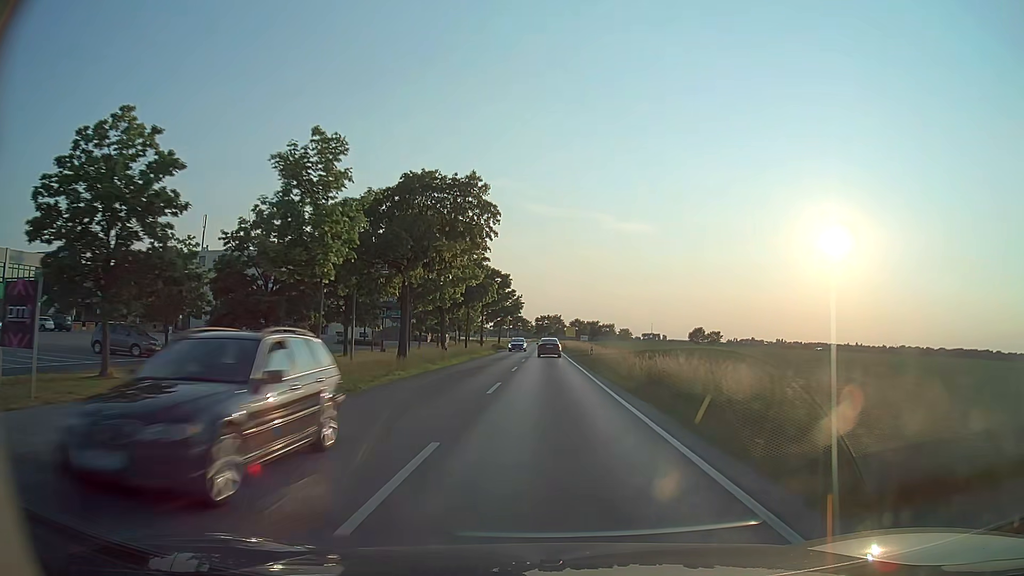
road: secondary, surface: asphalt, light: Day
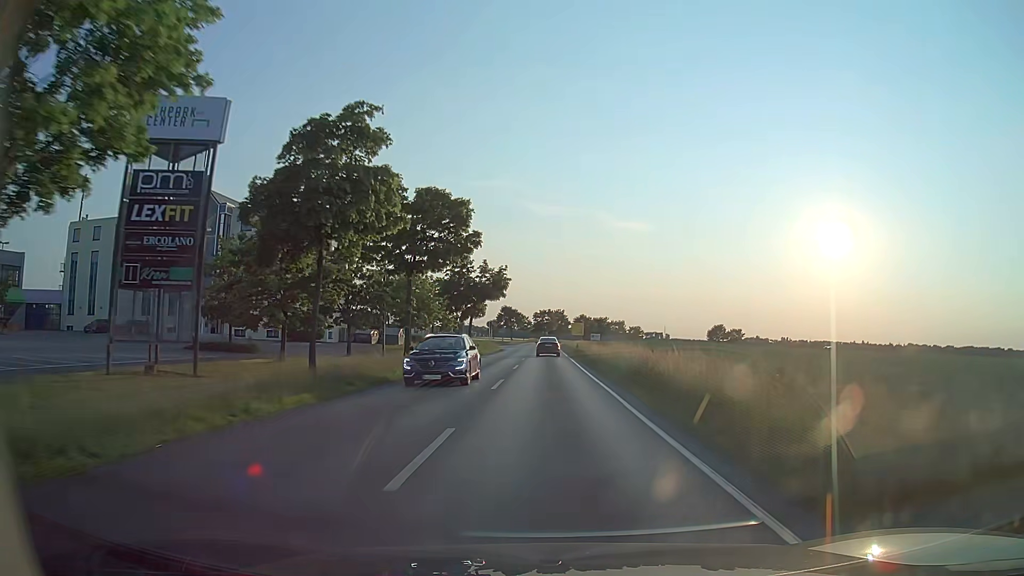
(+0.1, +34.6) m; 0°
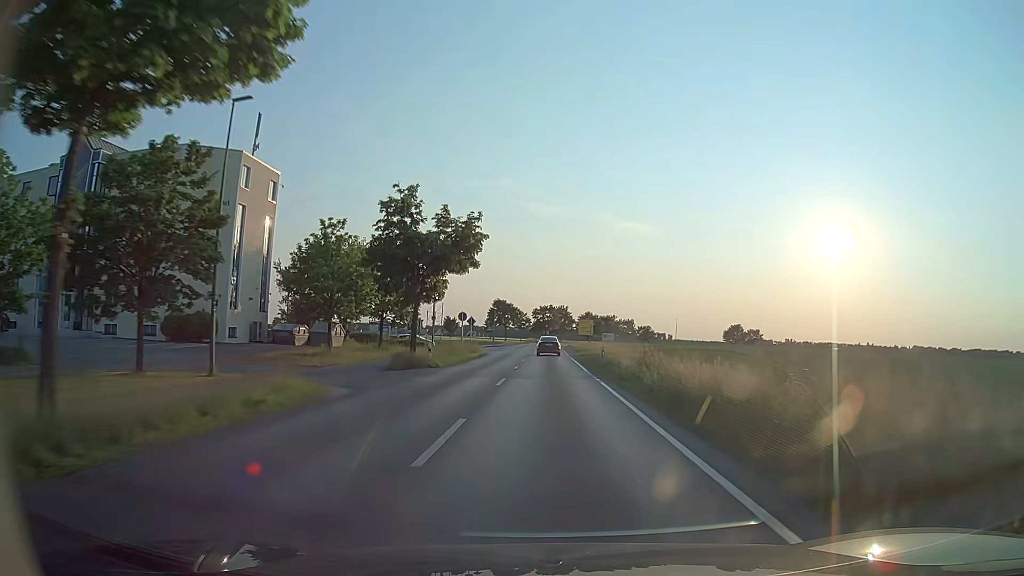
(-0.1, +22.9) m; 0°
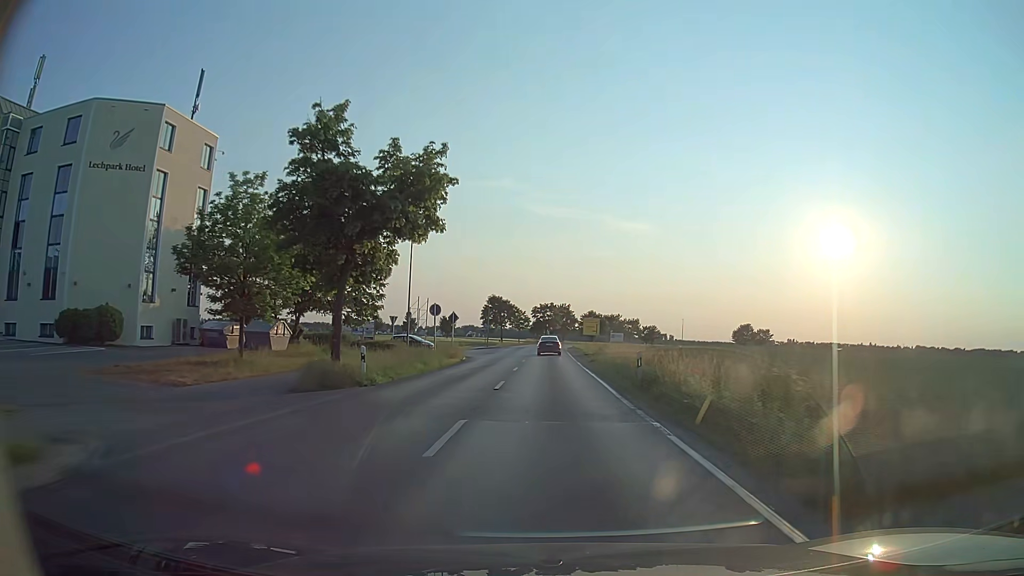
(0.0, +11.4) m; 0°
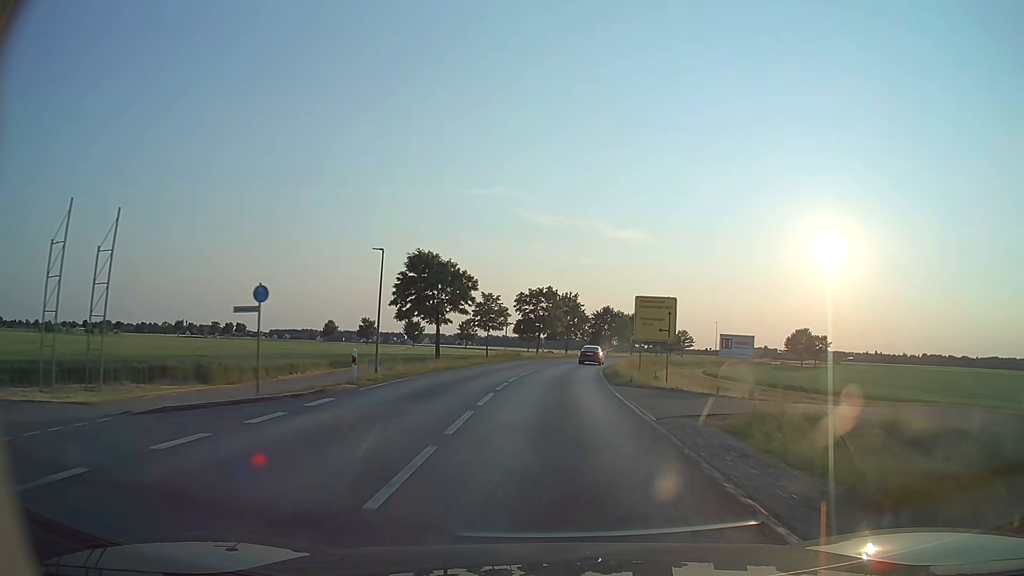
(0.0, +57.2) m; 0°
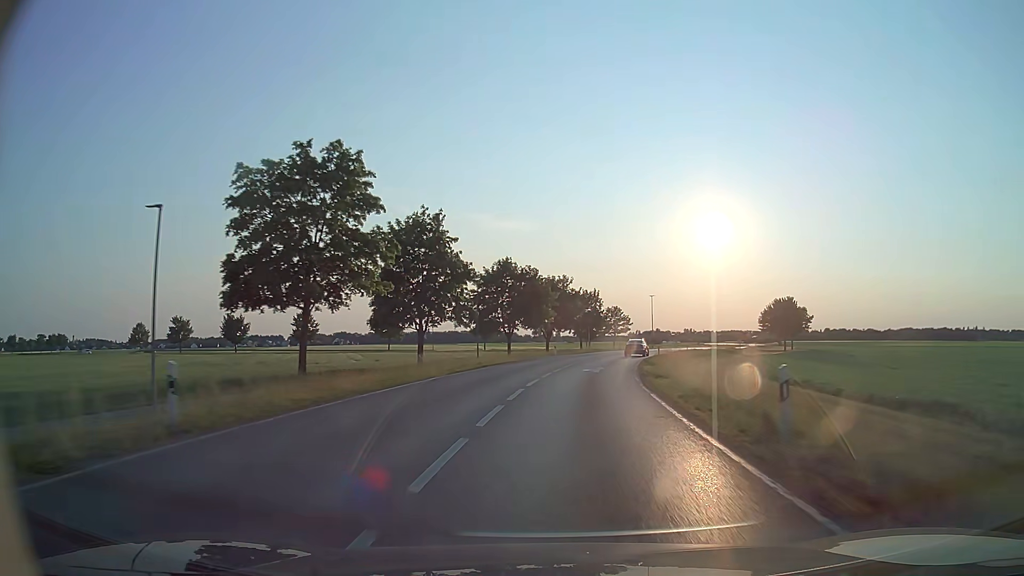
(+3.2, +56.8) m; +9°
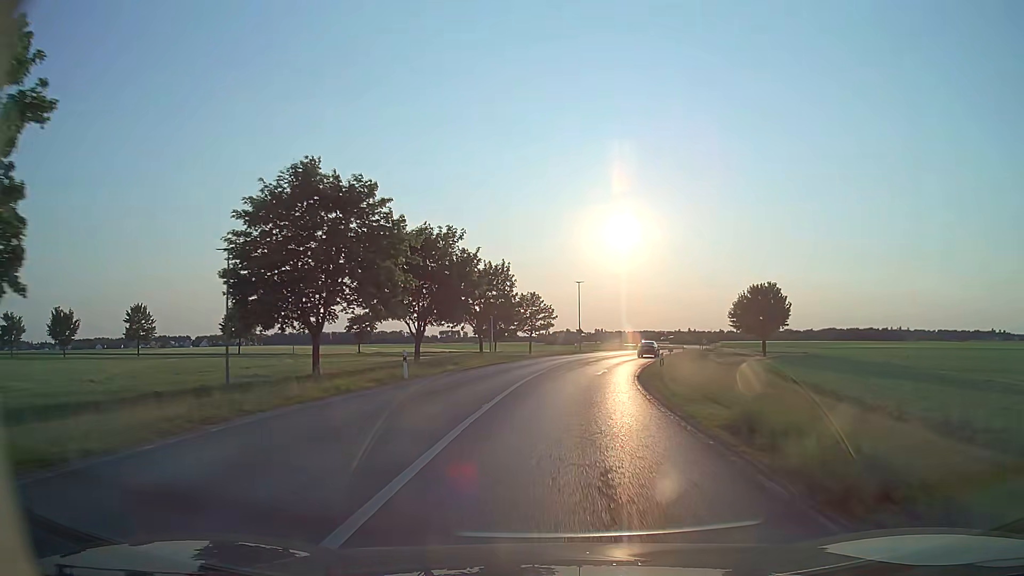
(+2.5, +34.0) m; +8°
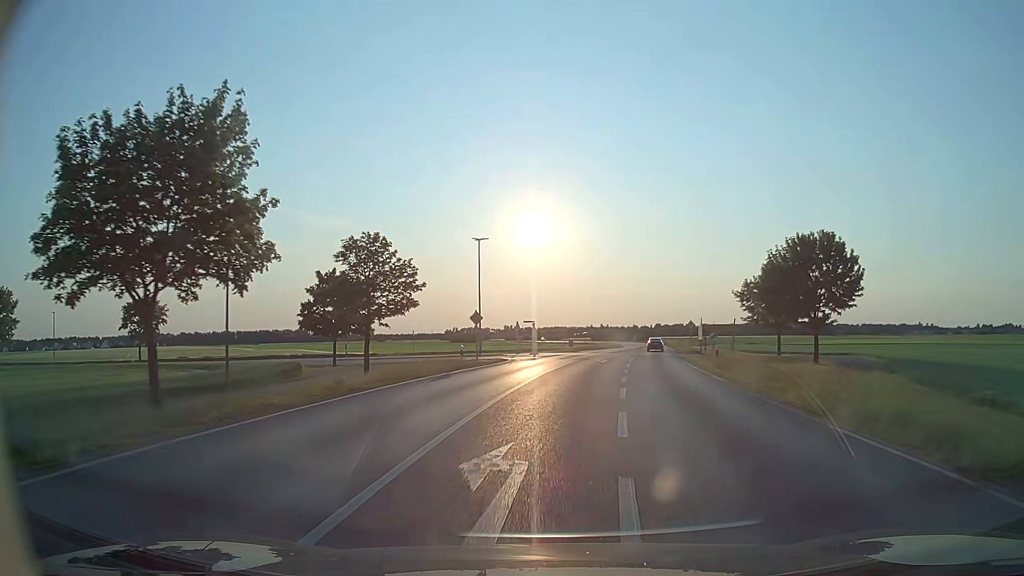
(+2.8, +41.9) m; +8°
(0, +10) (+1, +20) (+2, +30) (+3, +40) (+4, +50) (+2, +60) (-5, +66) (-14, +69) (-24, +70) (-34, +69) m
